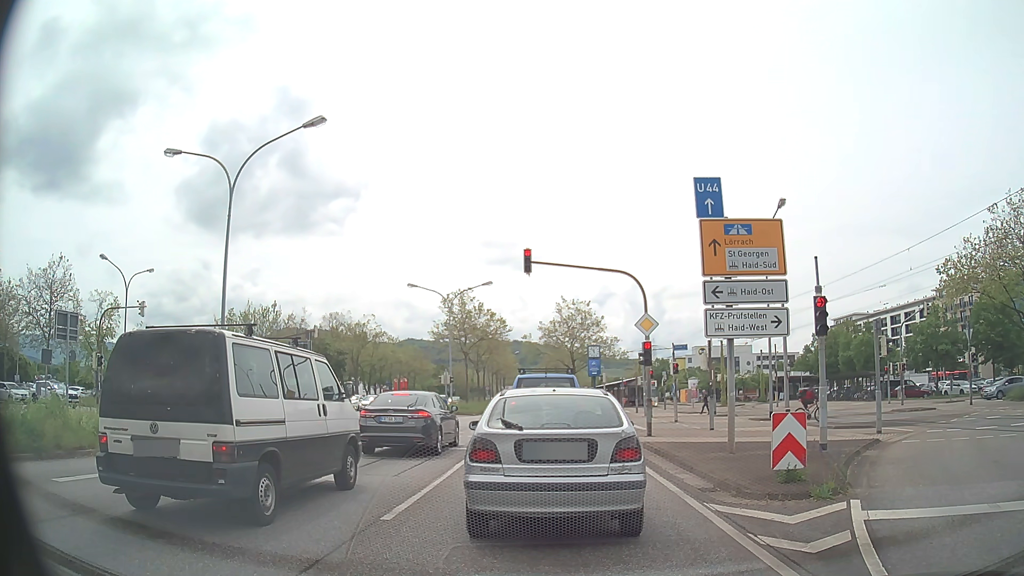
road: primary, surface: asphalt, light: Day
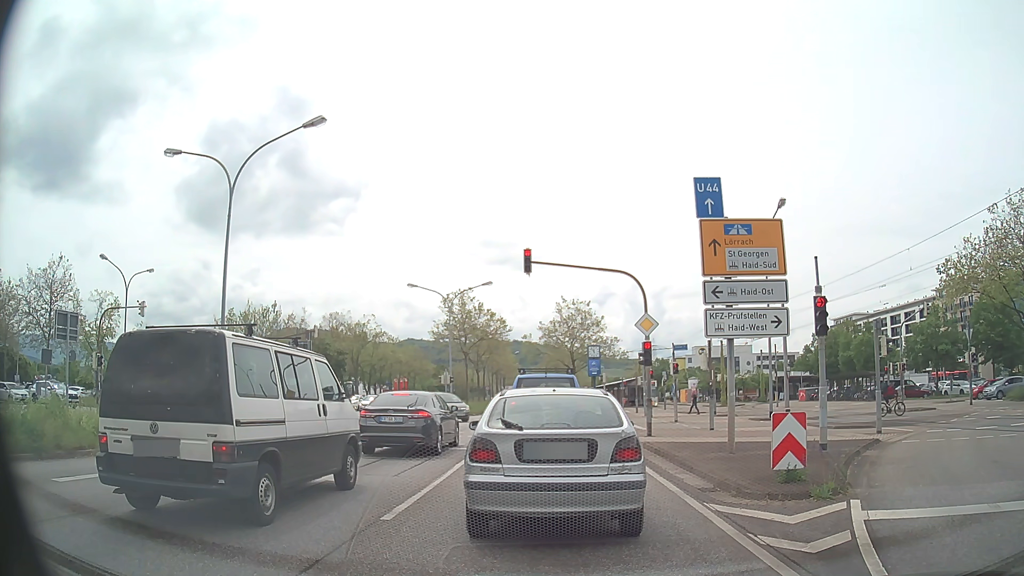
(0.0, 0.0) m; 0°
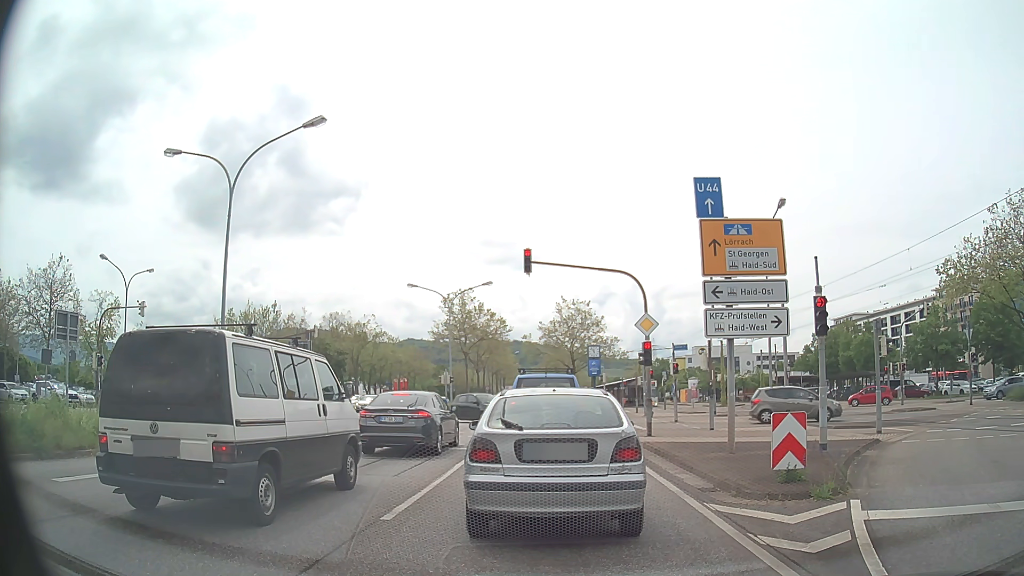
(0.0, 0.0) m; 0°
